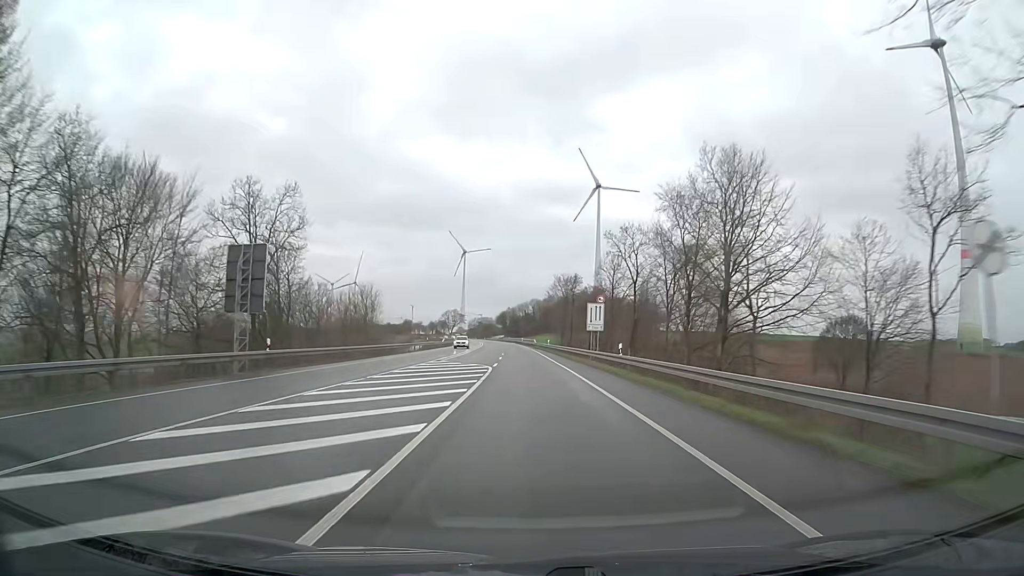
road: primary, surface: asphalt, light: Day
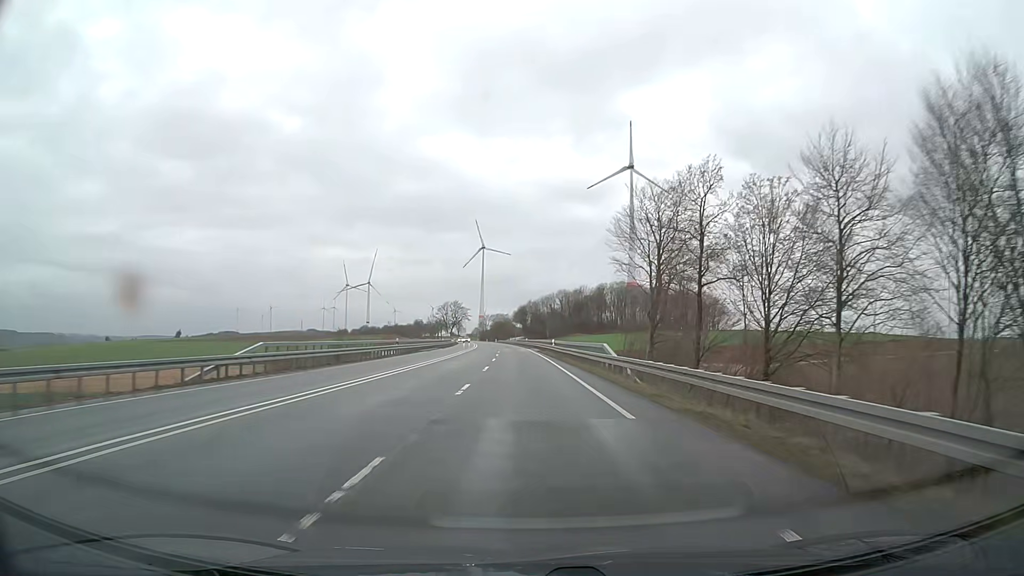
(-1.3, +78.5) m; -2°
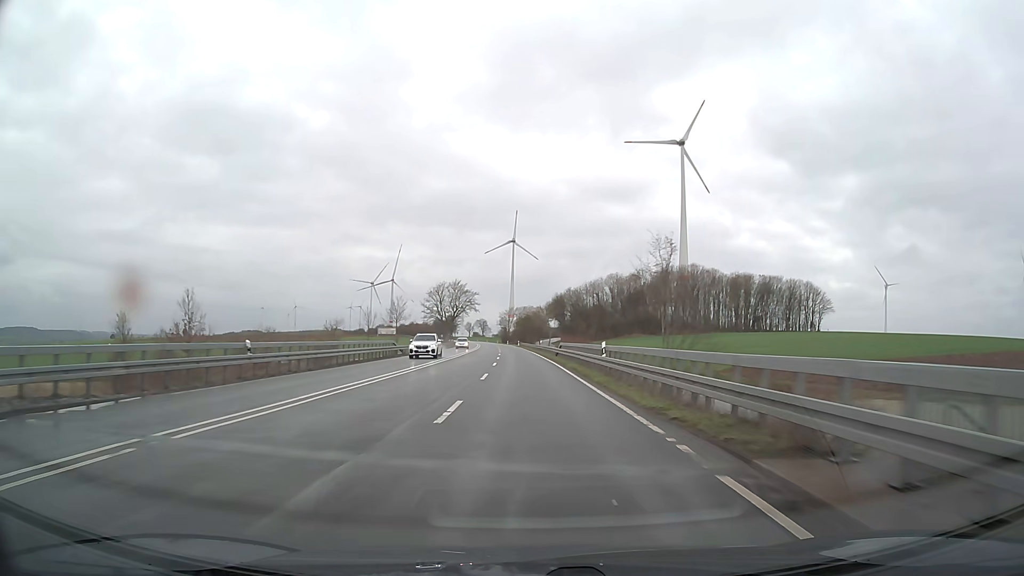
(-1.6, +78.8) m; -2°
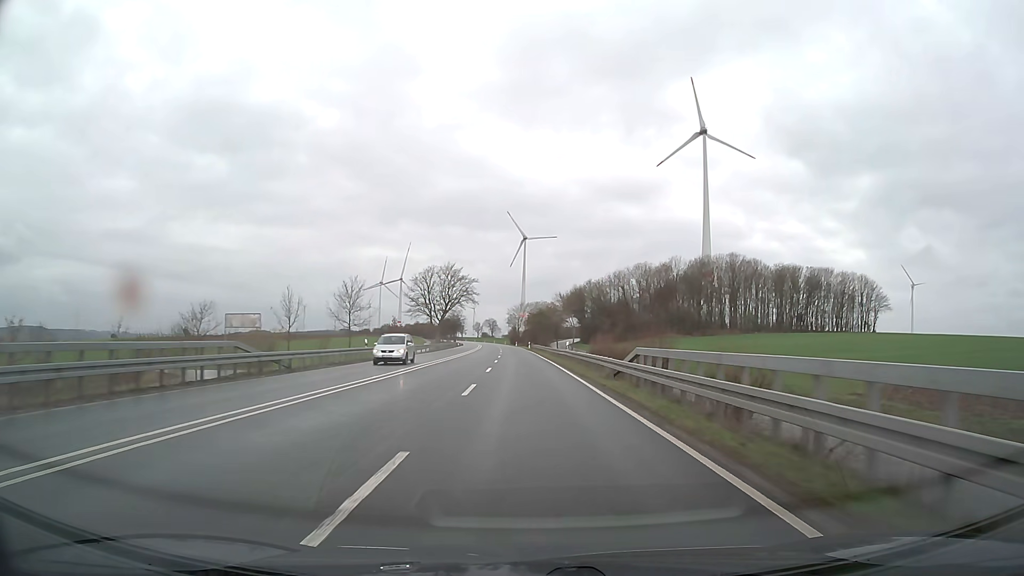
(-0.4, +31.6) m; -1°
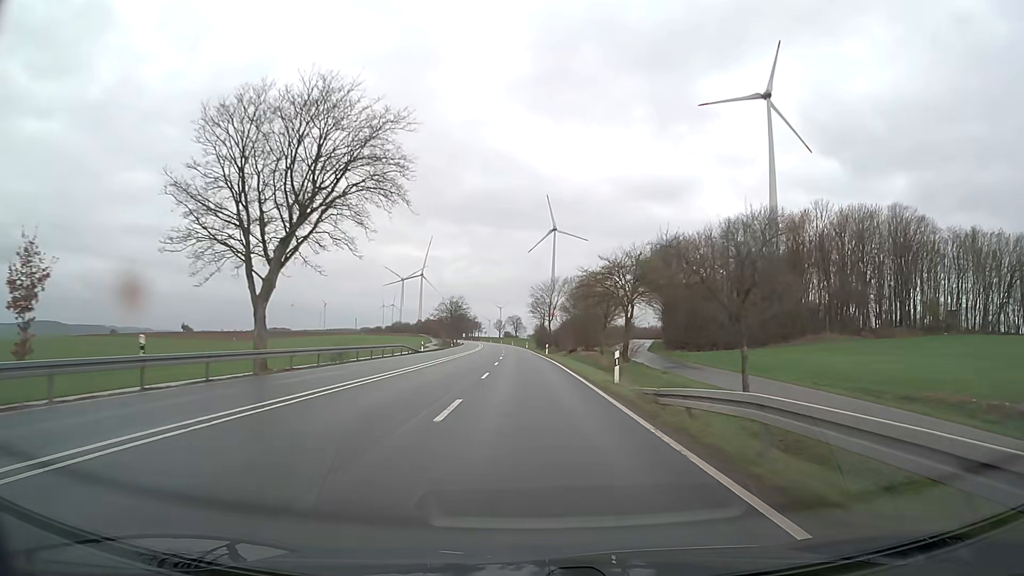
(-1.7, +79.1) m; -2°
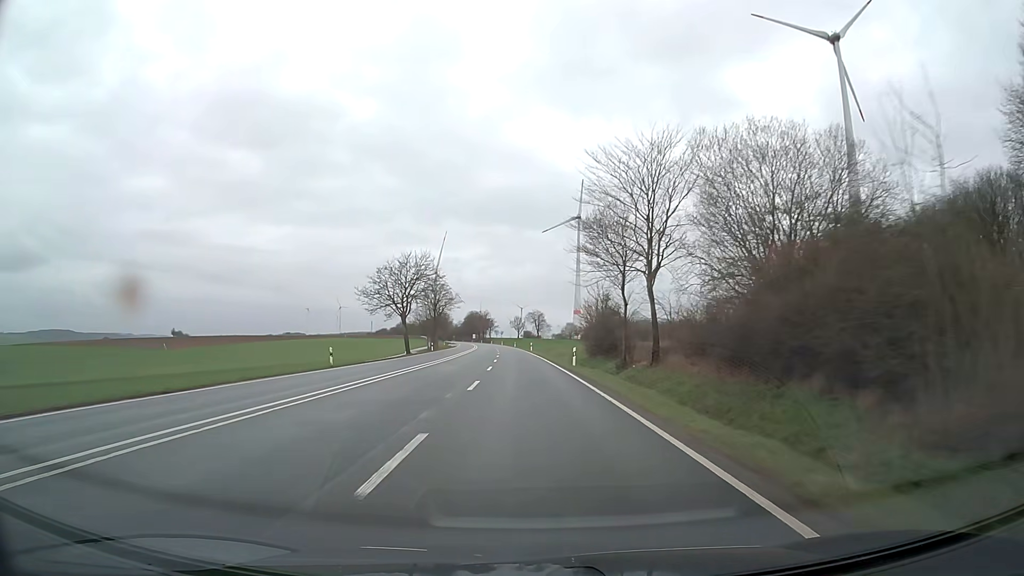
(-1.4, +79.1) m; -2°
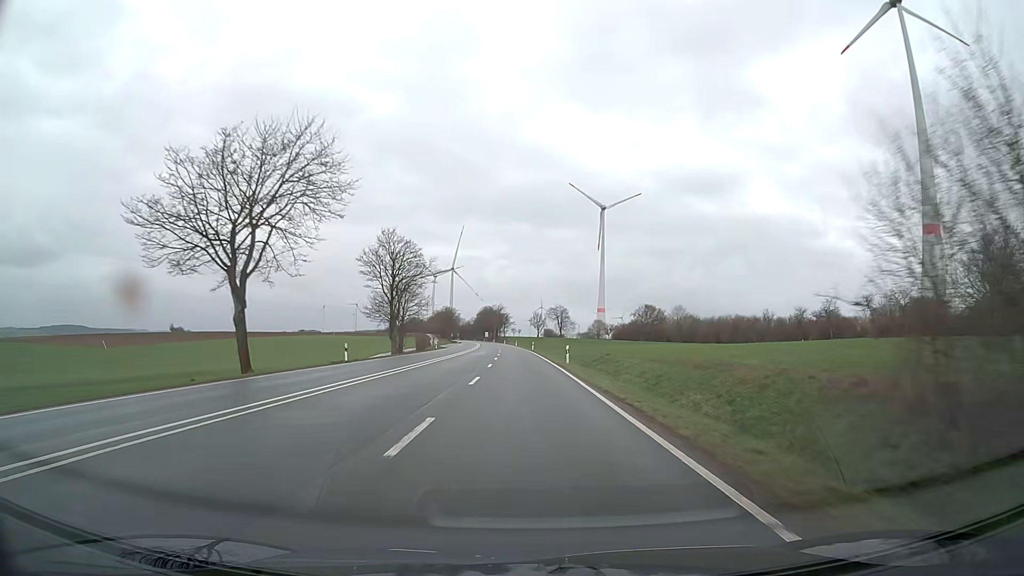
(-0.6, +47.5) m; -2°
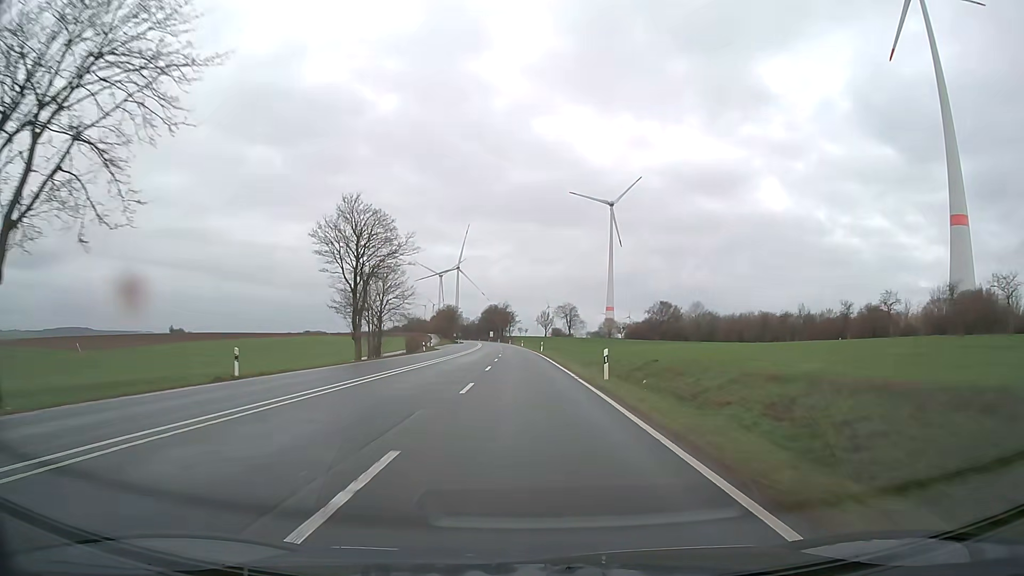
(-0.1, +15.8) m; -1°
(0, +10) (0, +20) (0, +30) (0, +40) (-1, +50) (-1, +60) (-1, +70) (-1, +80) (-2, +90) (-2, +100) m
